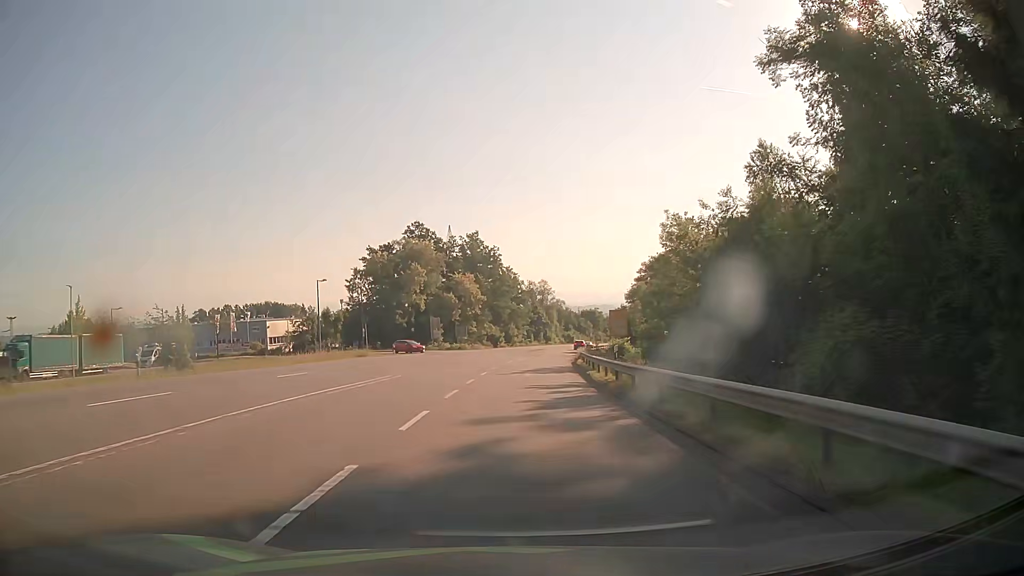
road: secondary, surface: asphalt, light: Day
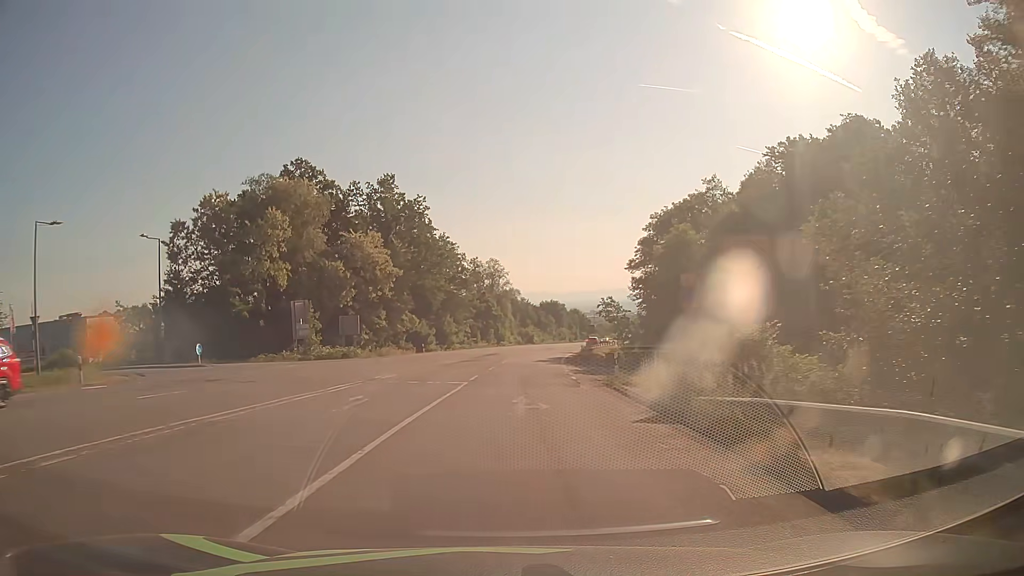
(+1.7, +45.6) m; +5°
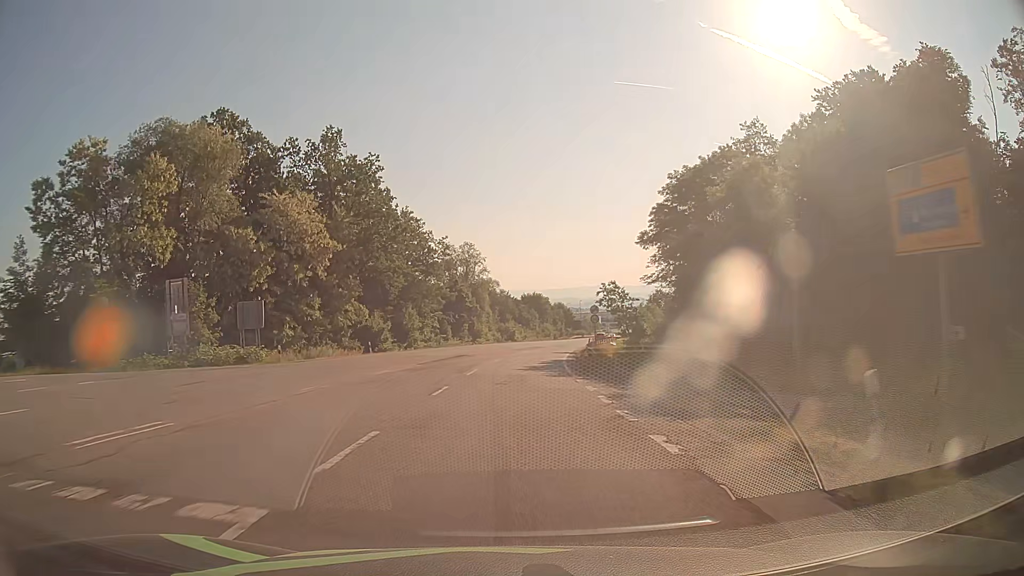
(+0.2, +18.2) m; +2°
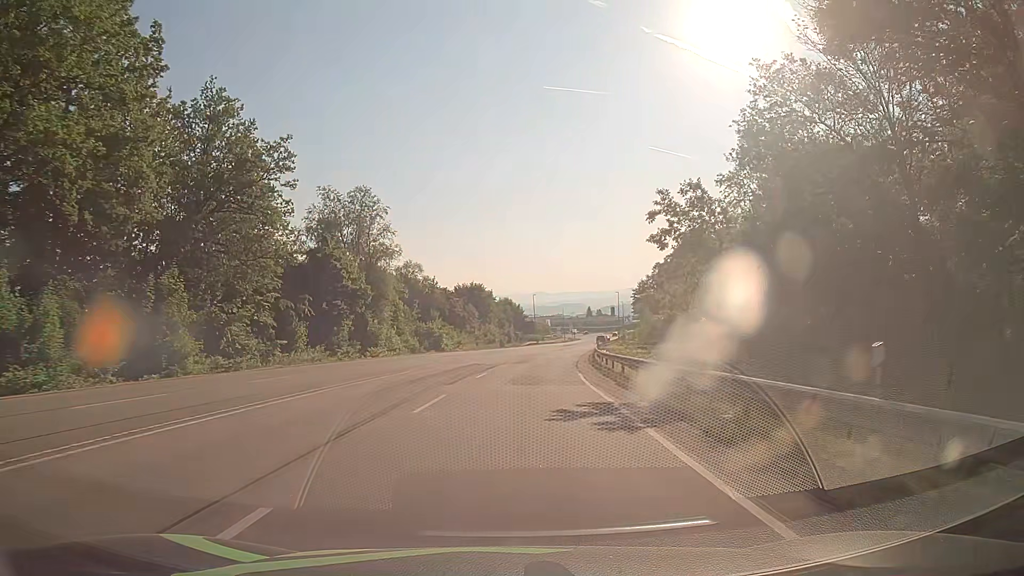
(+1.8, +45.5) m; +5°
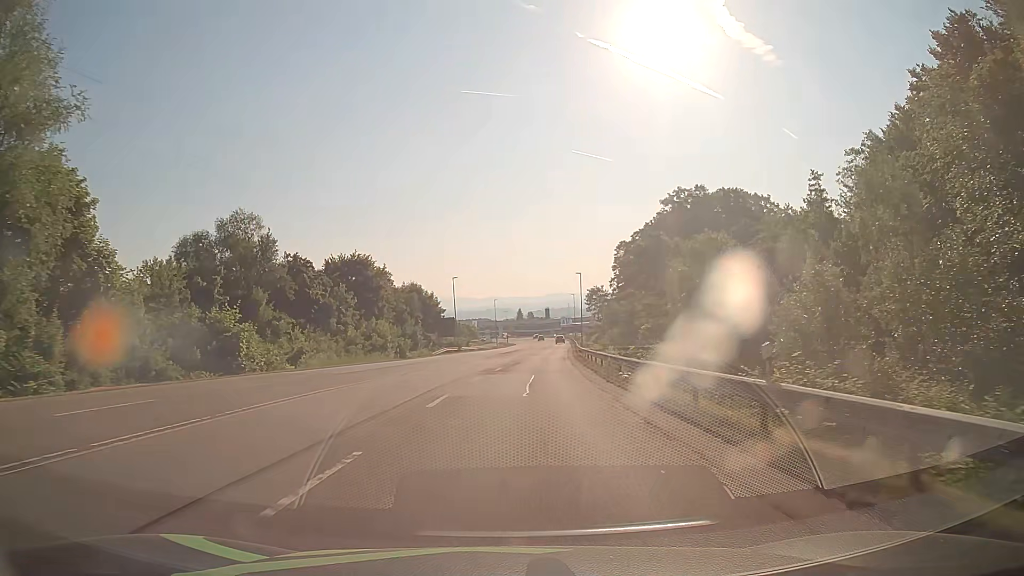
(+2.5, +45.5) m; +7°
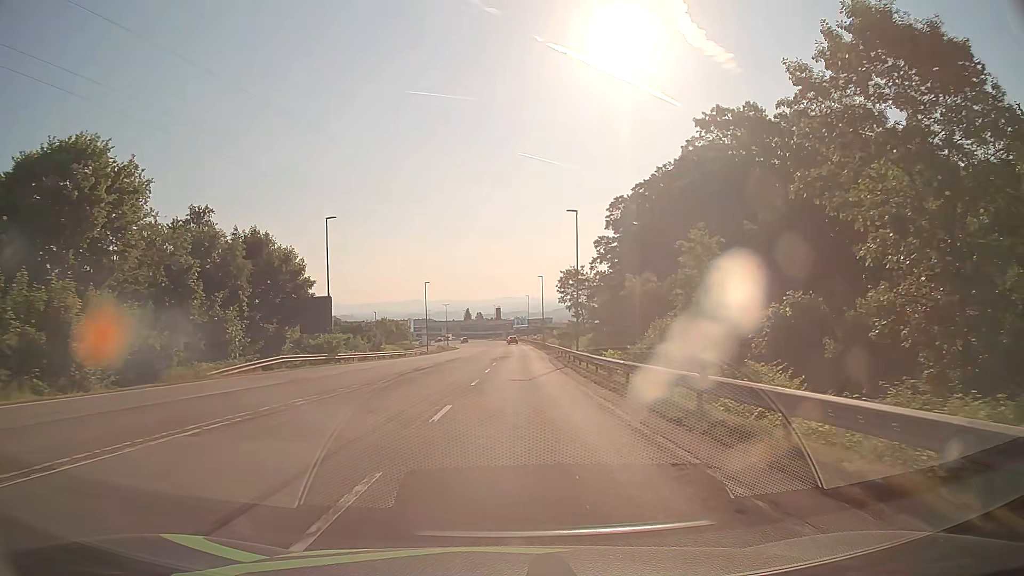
(+1.4, +45.6) m; +4°
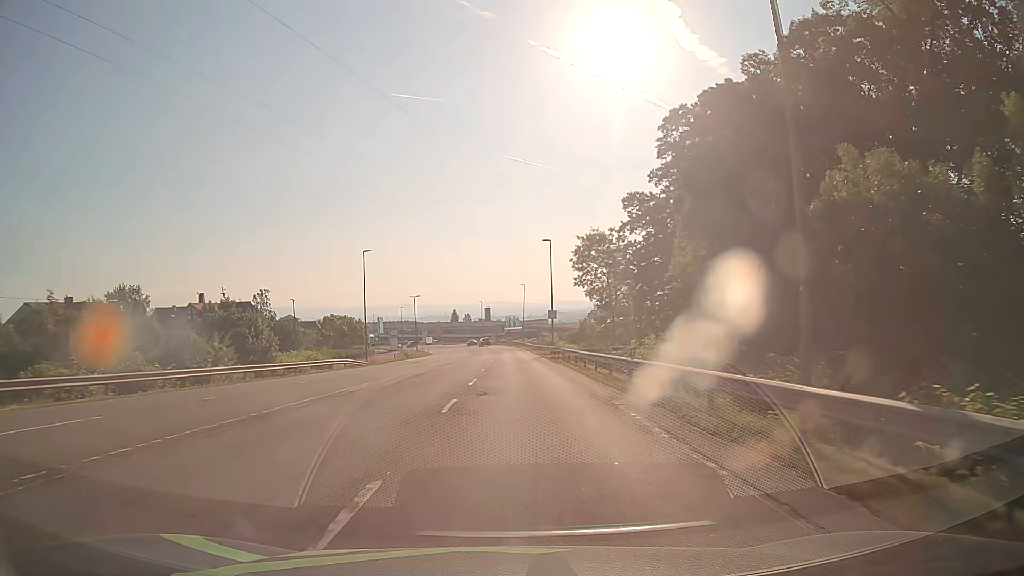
(+0.5, +36.4) m; +1°
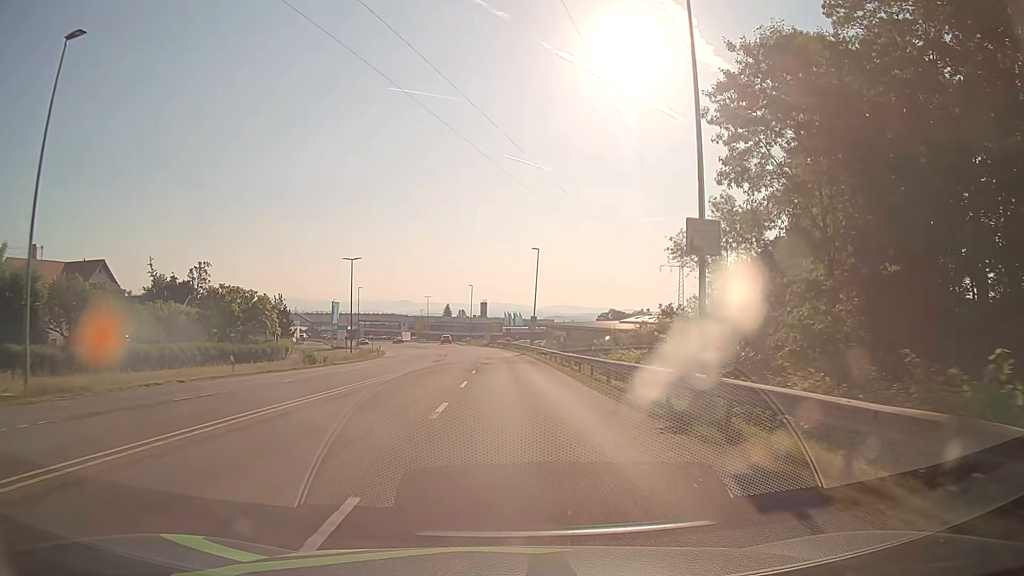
(+0.1, +45.5) m; 0°
(0, +10) (0, +20) (0, +30) (0, +40) (-1, +50) (-1, +60) (-2, +70) (-3, +80) (-4, +90) (-6, +100) m
